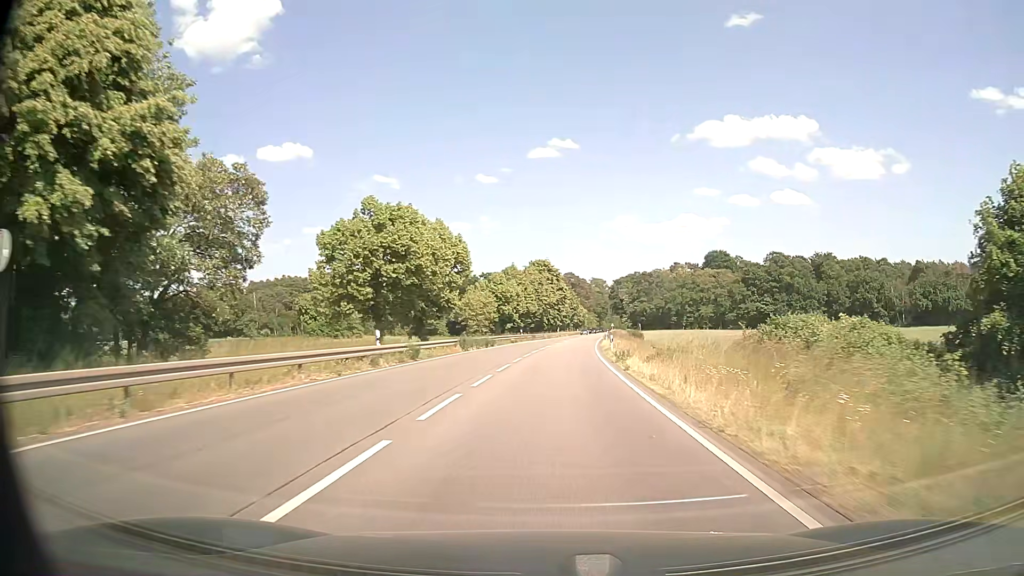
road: primary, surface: asphalt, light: Day
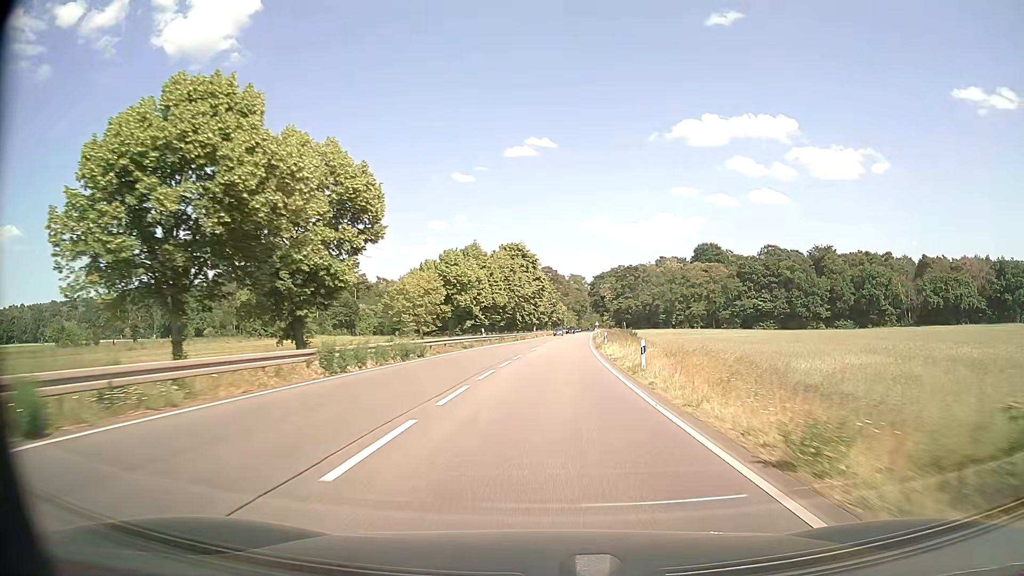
(+0.4, +22.3) m; +2°
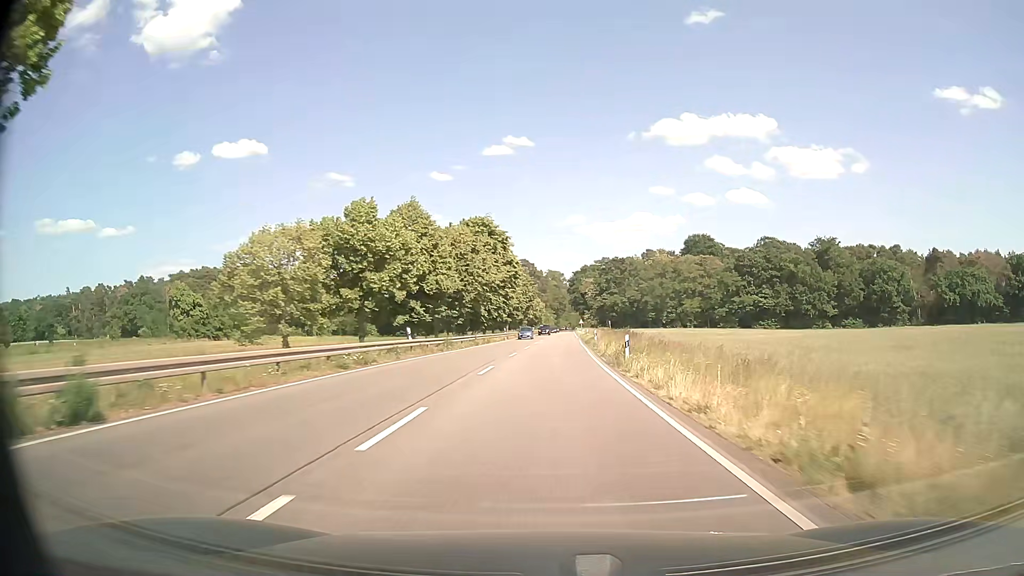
(+0.4, +22.5) m; +2°
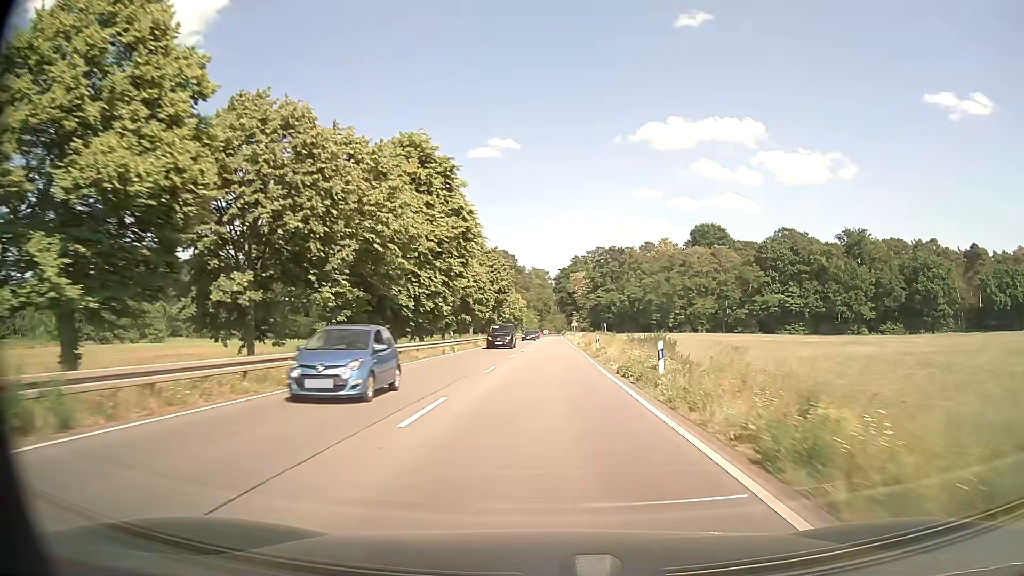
(+0.6, +33.7) m; +1°
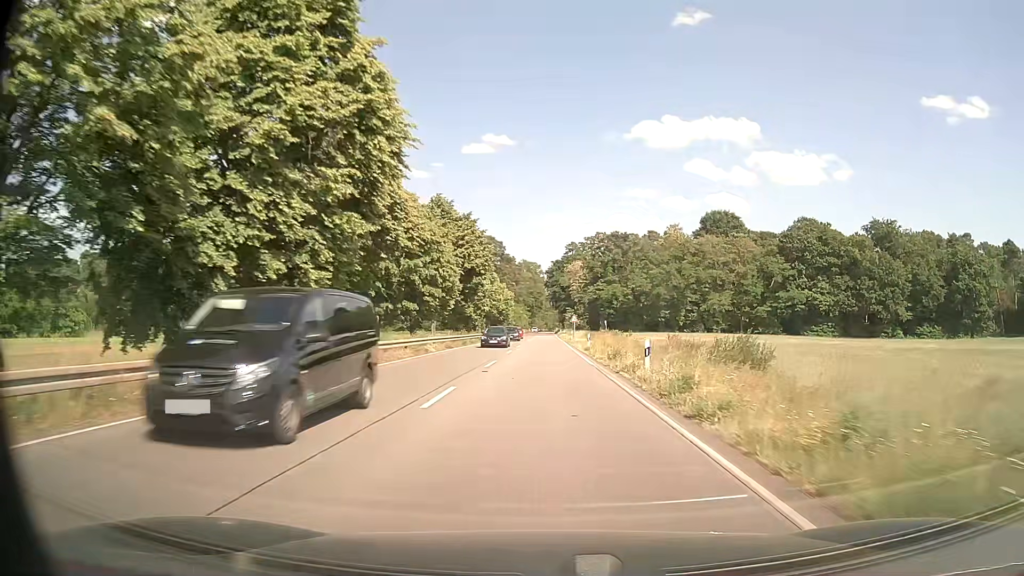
(+0.2, +22.2) m; +1°
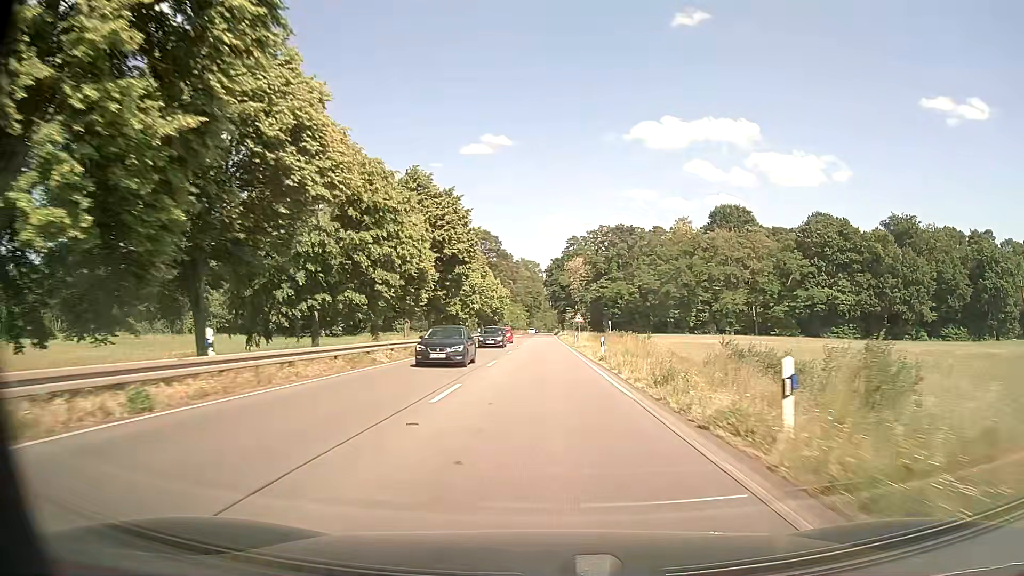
(0.0, +11.1) m; 0°
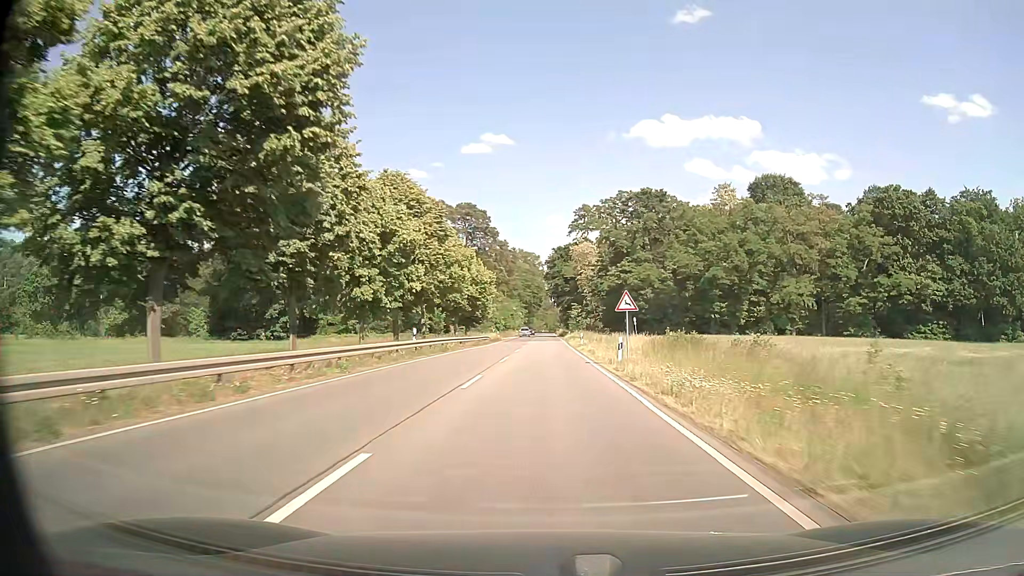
(-0.1, +32.9) m; 0°
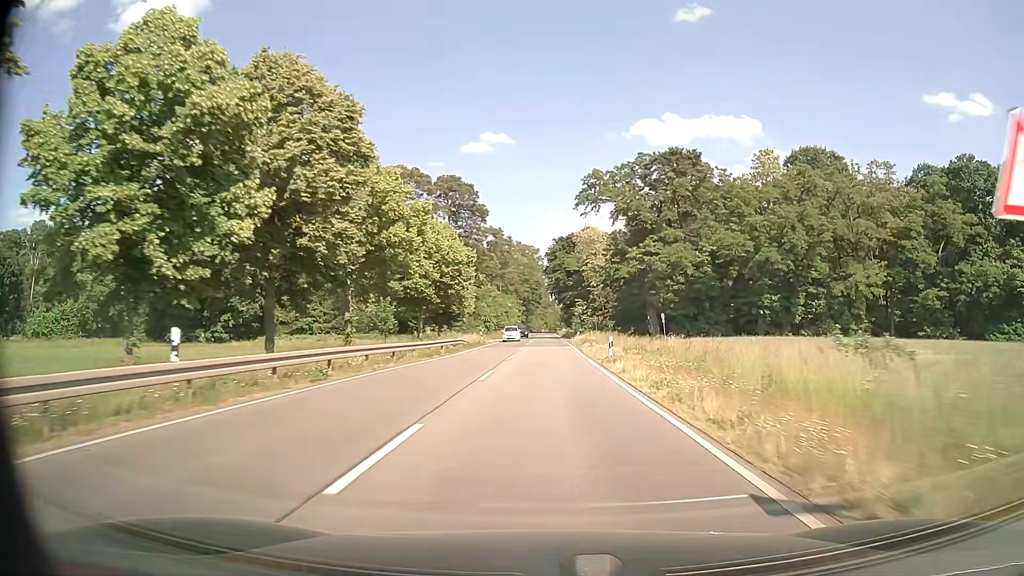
(0.0, +21.7) m; 0°
(0, +10) (0, +20) (0, +30) (0, +40) (0, +50) (0, +60) (0, +70) (0, +80) (0, +90) (0, +100) m
